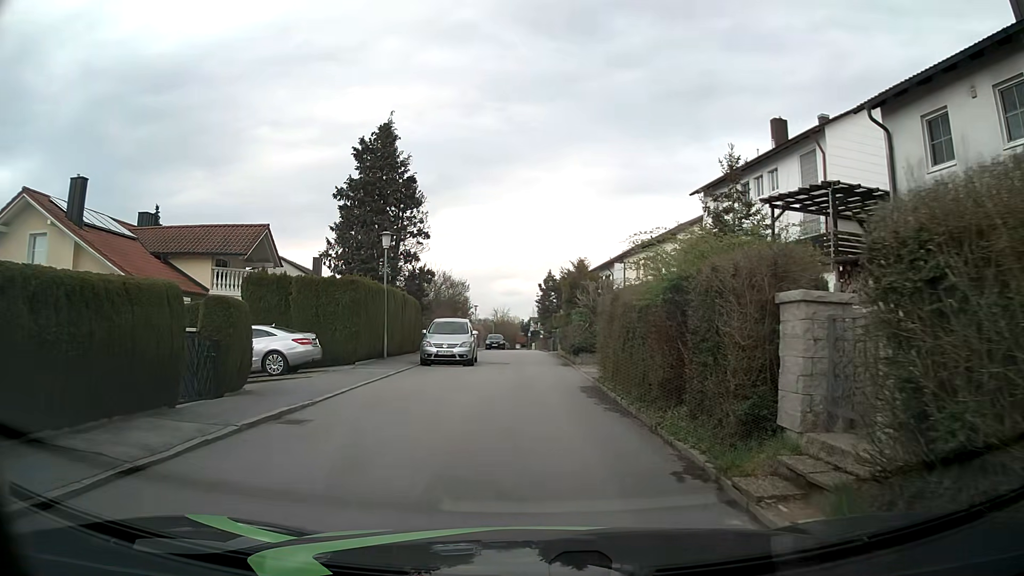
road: residential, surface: asphalt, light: Day
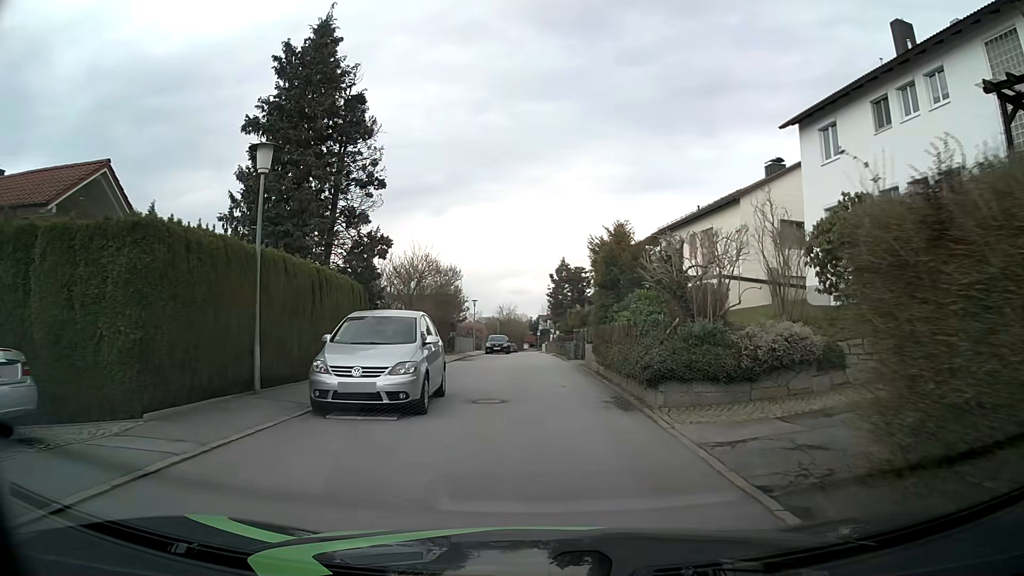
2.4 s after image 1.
(-0.2, +12.5) m; 0°
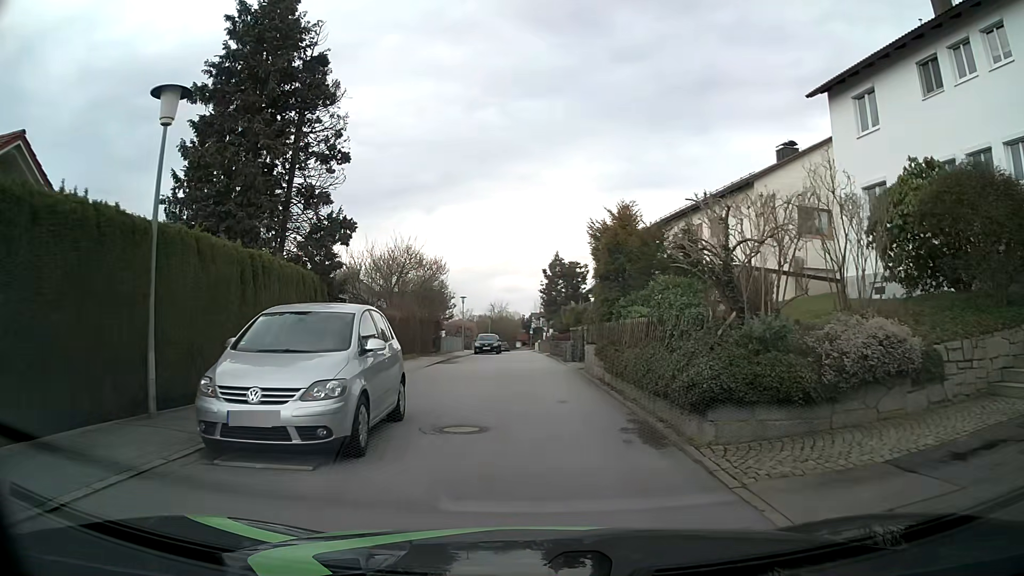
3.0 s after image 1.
(0.0, +3.3) m; 0°
